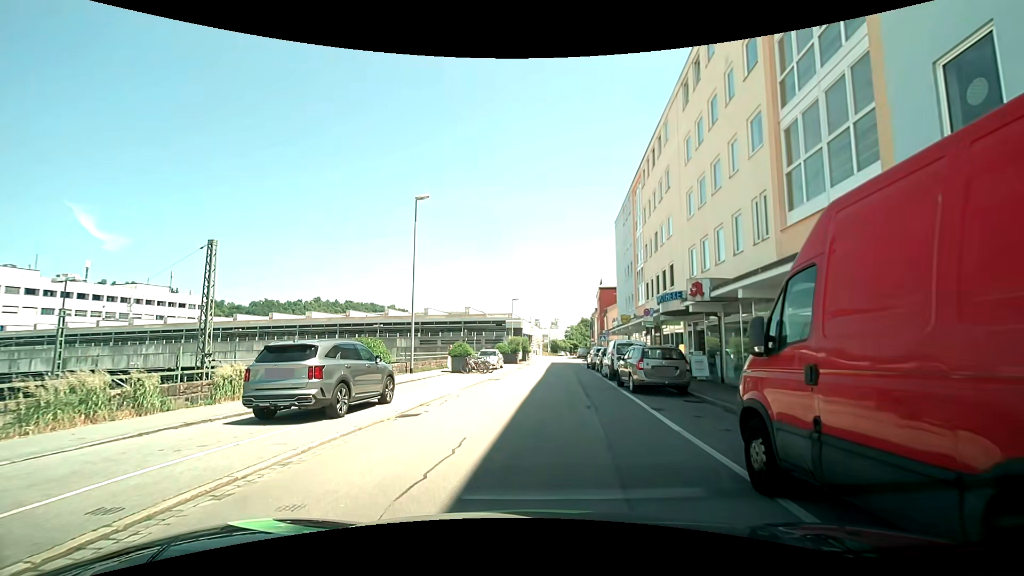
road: residential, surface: asphalt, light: Day
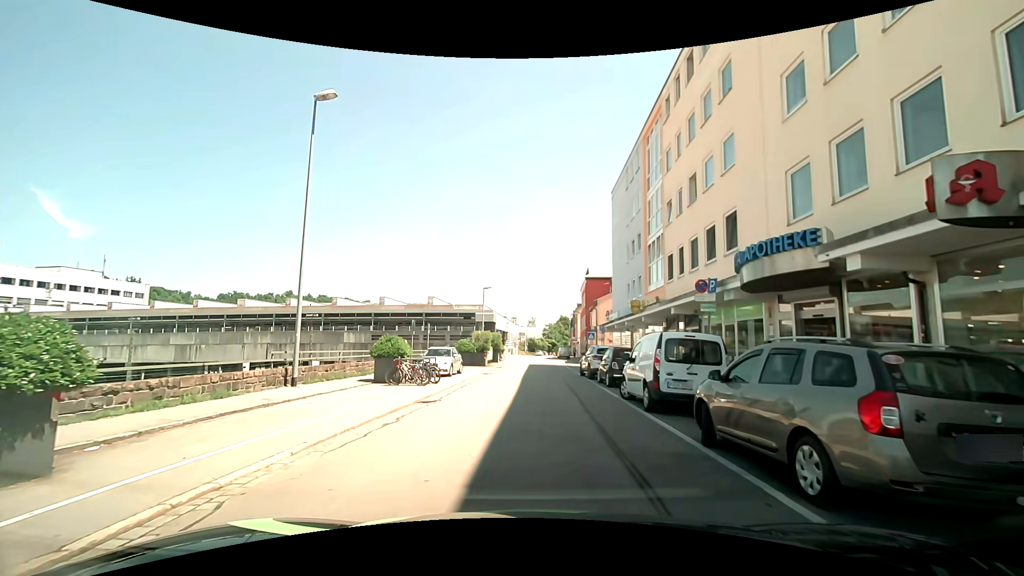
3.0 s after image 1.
(+0.2, +11.5) m; +2°
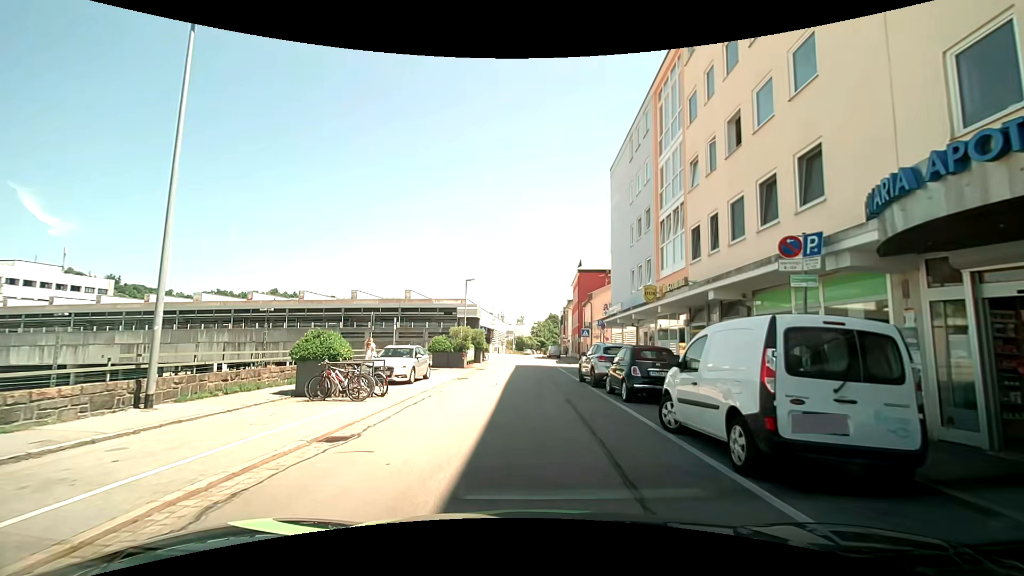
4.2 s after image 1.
(+0.1, +5.7) m; +2°
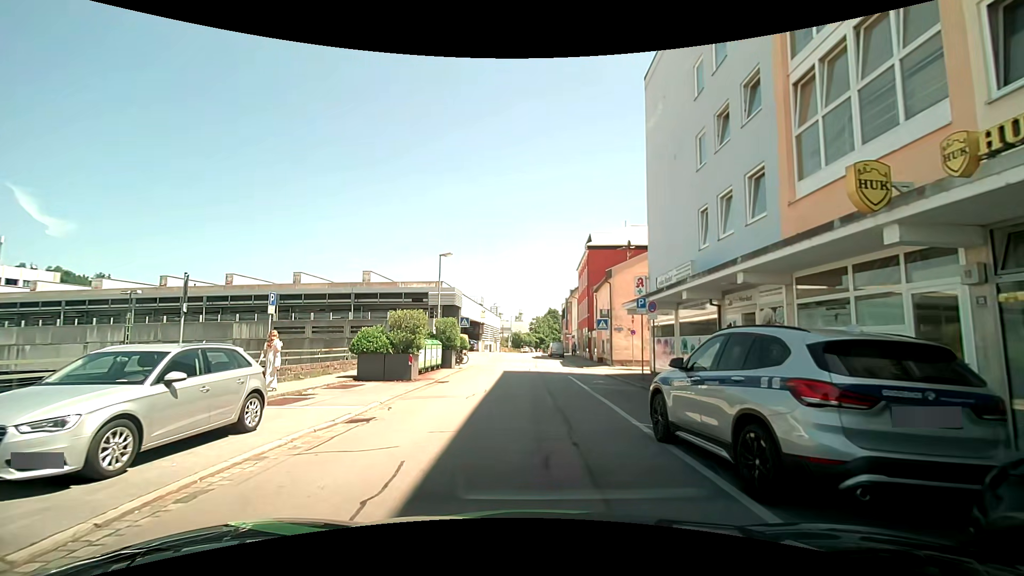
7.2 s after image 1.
(+0.2, +13.2) m; 0°
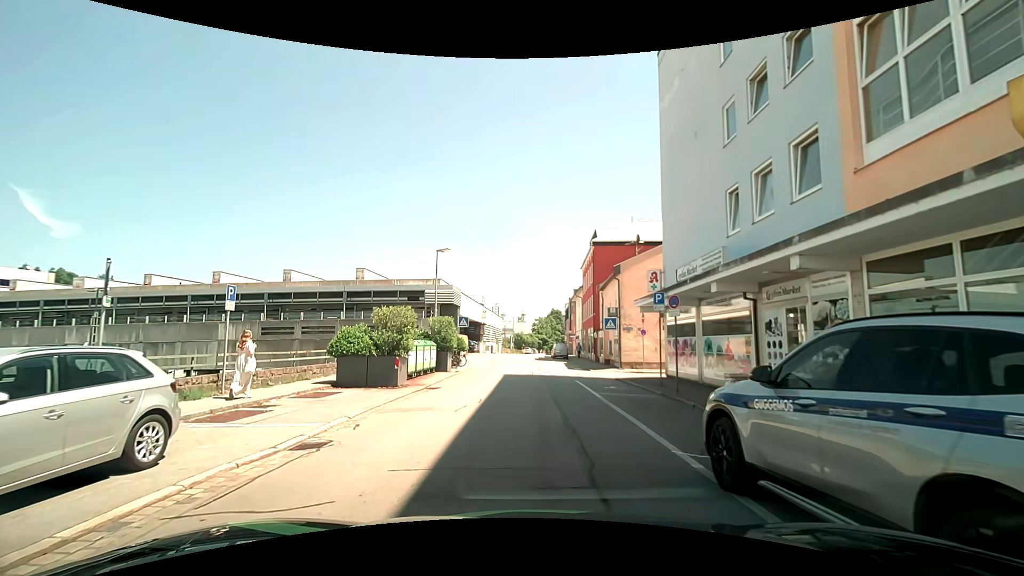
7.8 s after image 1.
(0.0, +2.3) m; +1°
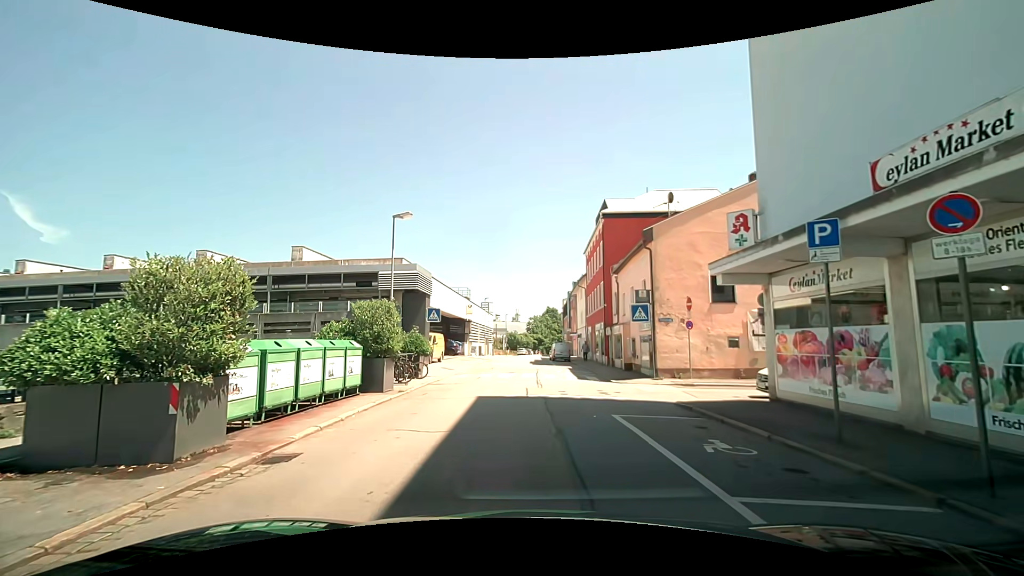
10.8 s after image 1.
(0.0, +10.0) m; +1°
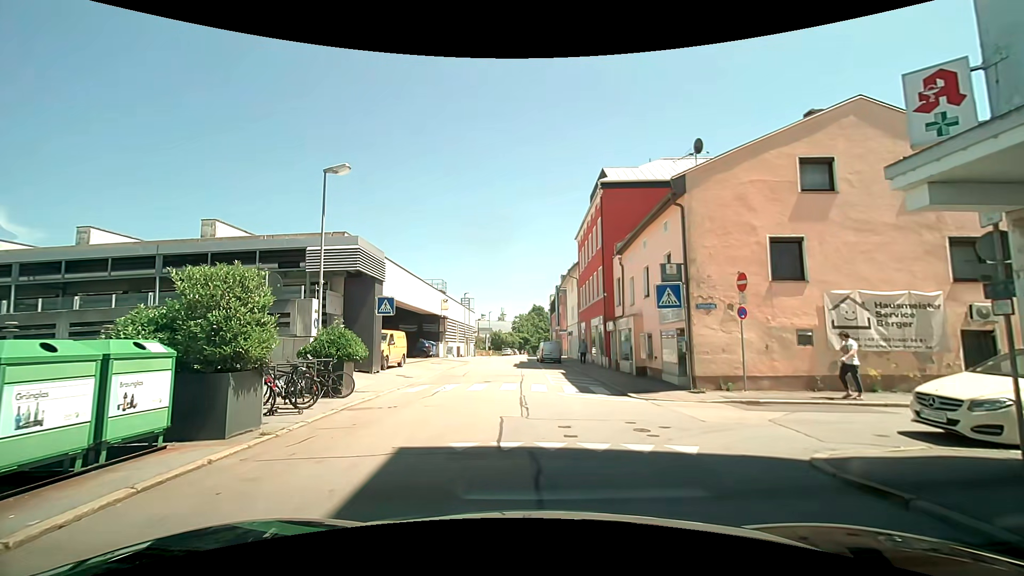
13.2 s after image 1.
(0.0, +6.8) m; 0°
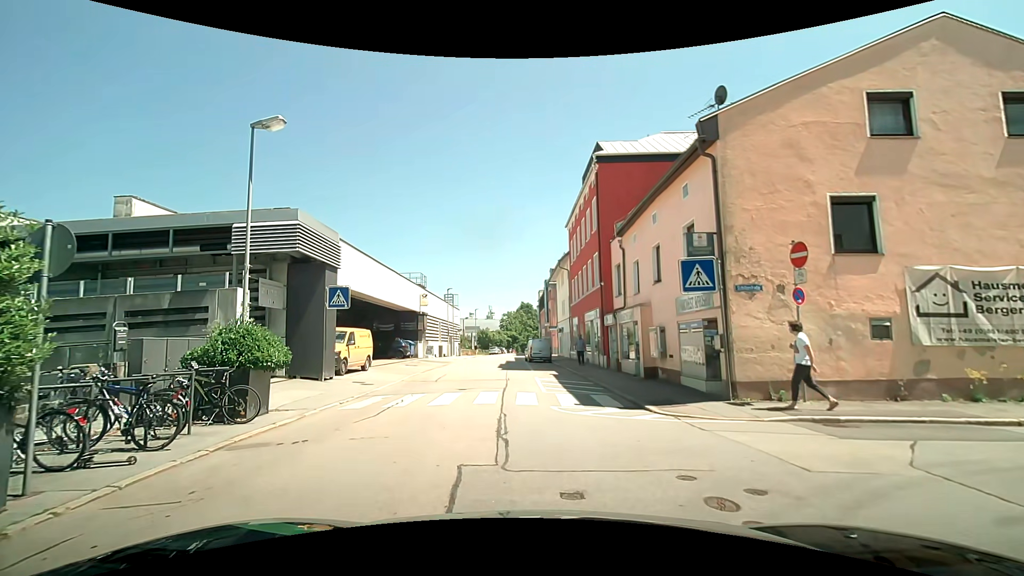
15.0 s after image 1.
(+0.1, +3.9) m; +3°
